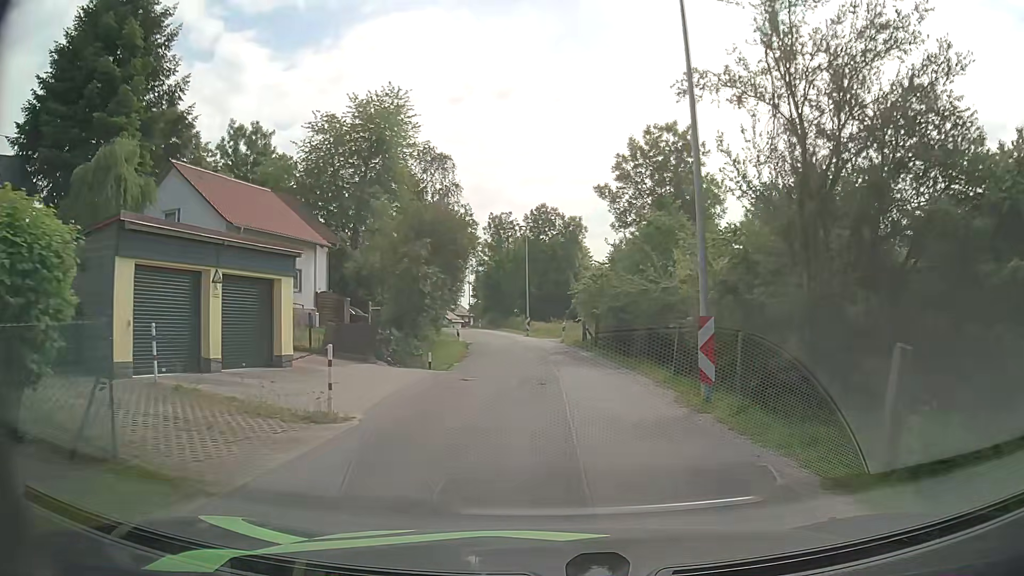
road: residential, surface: asphalt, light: Day
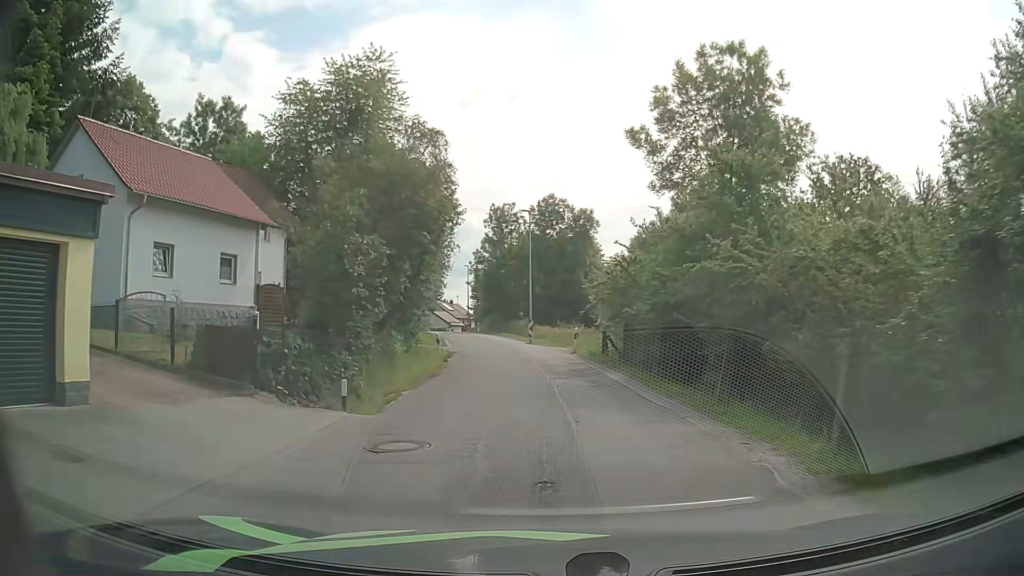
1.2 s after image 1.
(-0.2, +8.6) m; -1°
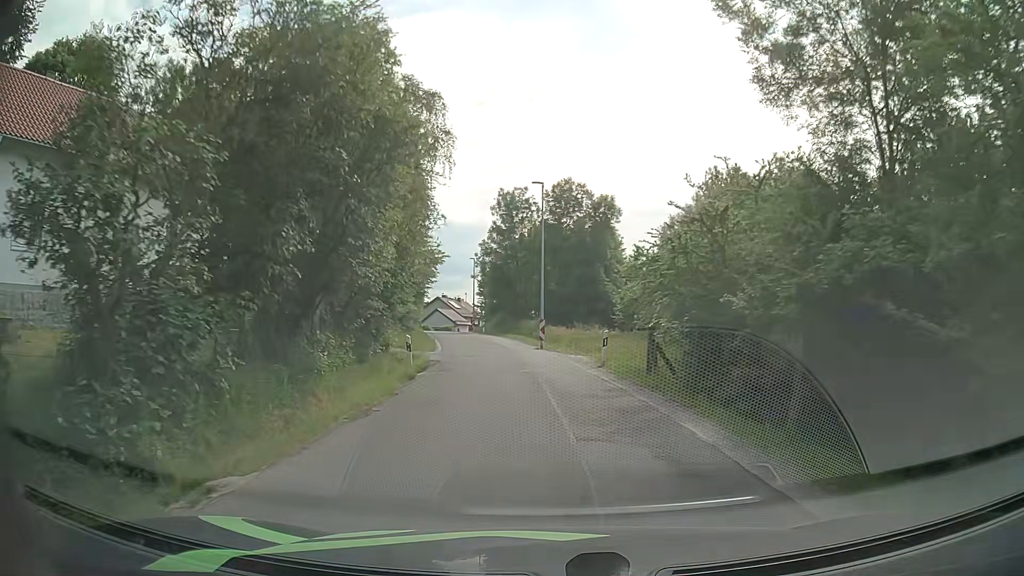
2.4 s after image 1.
(-0.1, +8.3) m; -2°
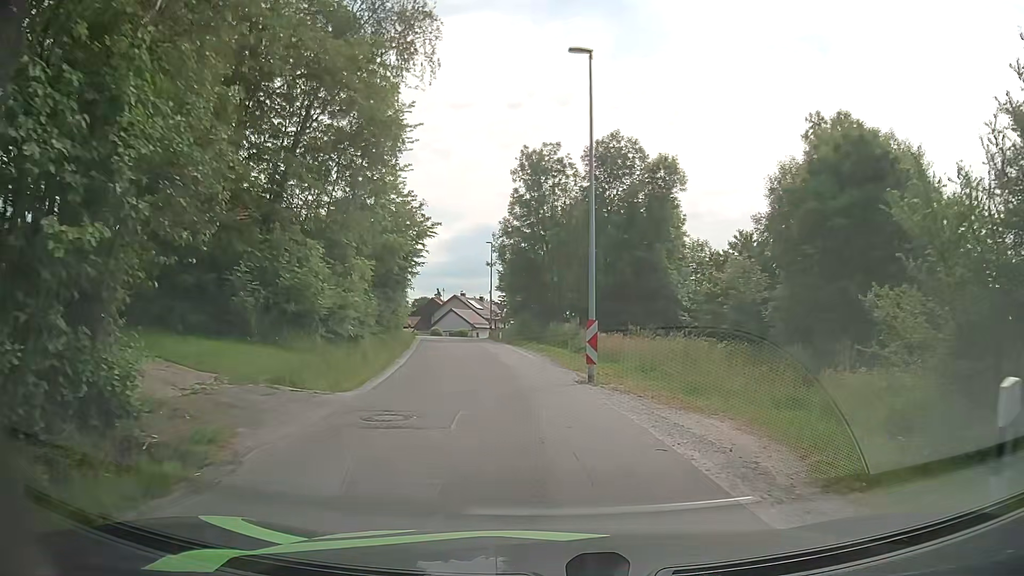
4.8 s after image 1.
(-0.3, +17.0) m; -2°
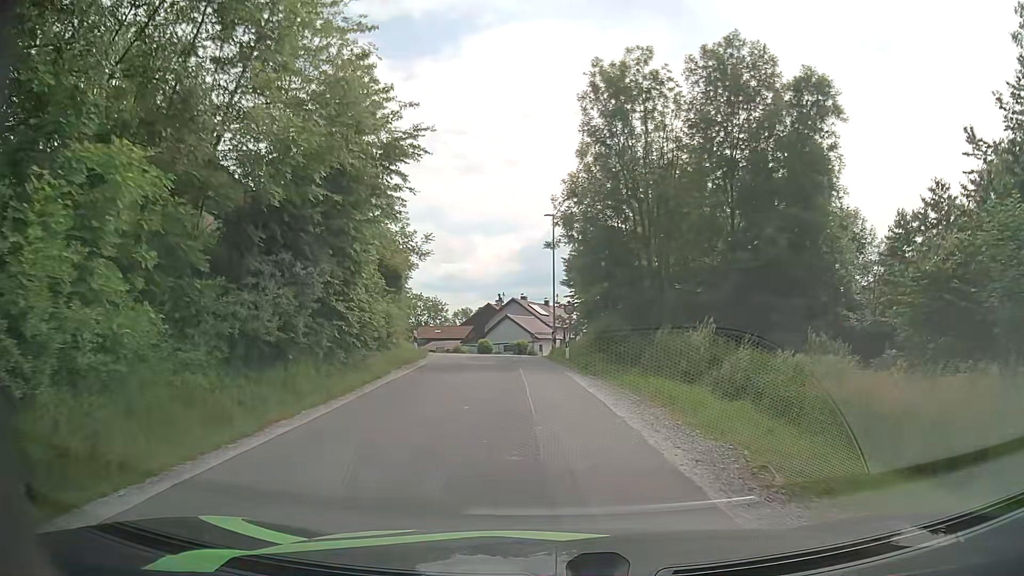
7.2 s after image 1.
(-1.0, +18.0) m; -6°
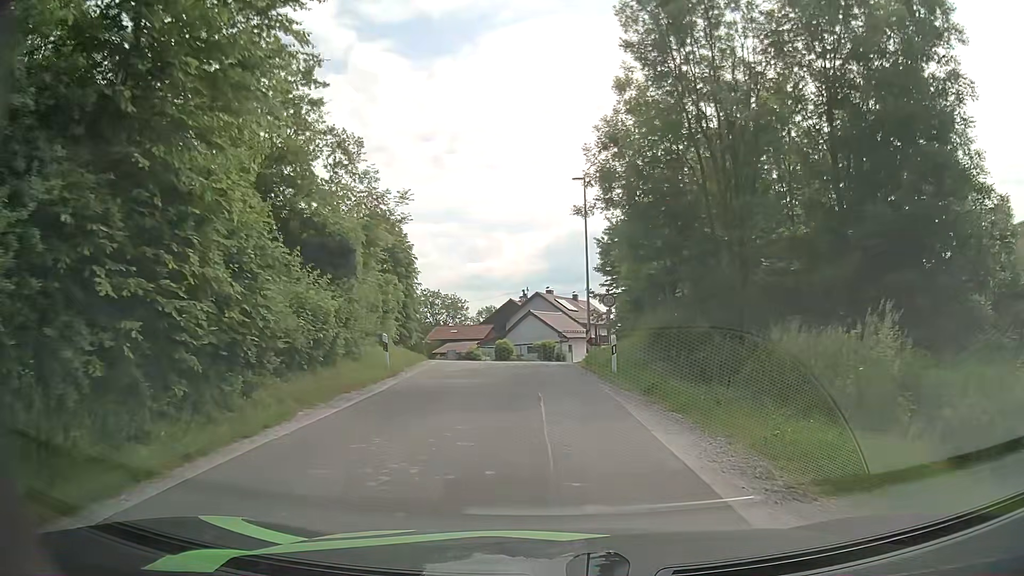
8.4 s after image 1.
(-0.2, +9.1) m; -2°
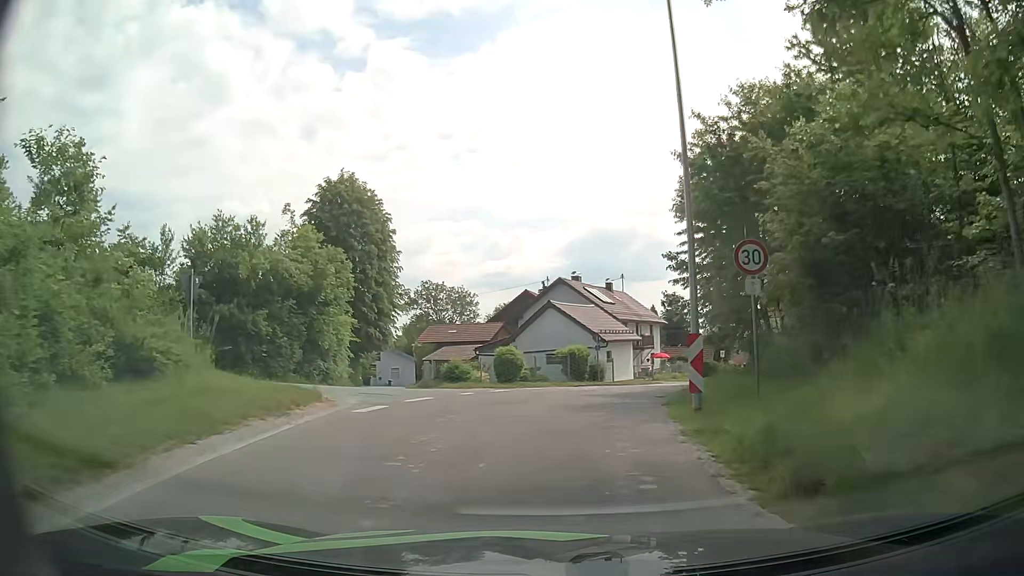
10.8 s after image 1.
(-0.4, +17.6) m; -2°
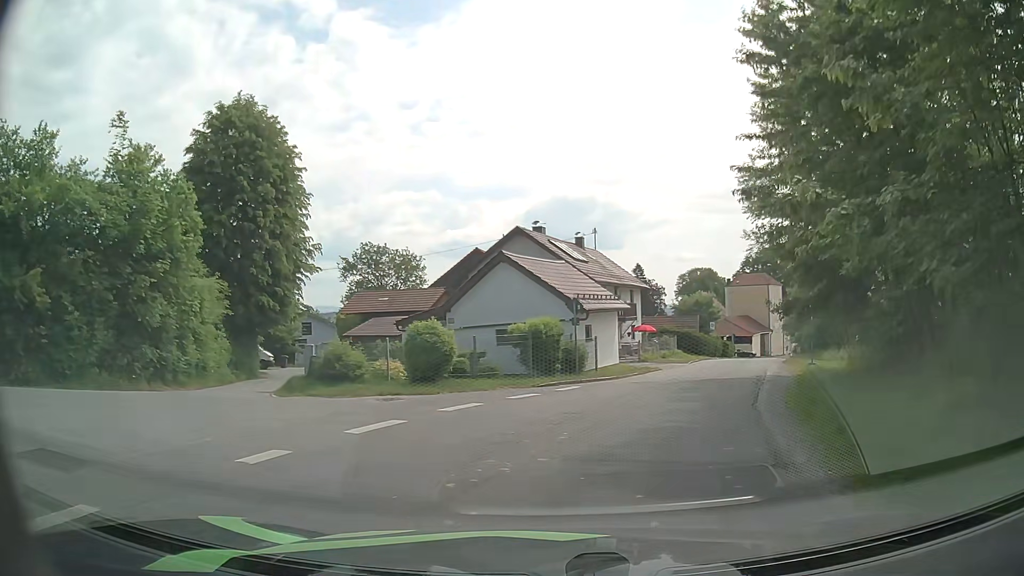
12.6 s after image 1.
(+0.1, +12.0) m; +3°
(+1, +10) (+4, +19) (+8, +29) (+12, +38) (+15, +47) (+19, +57) (+22, +66) (+26, +75) (+29, +85) (+33, +94) m
